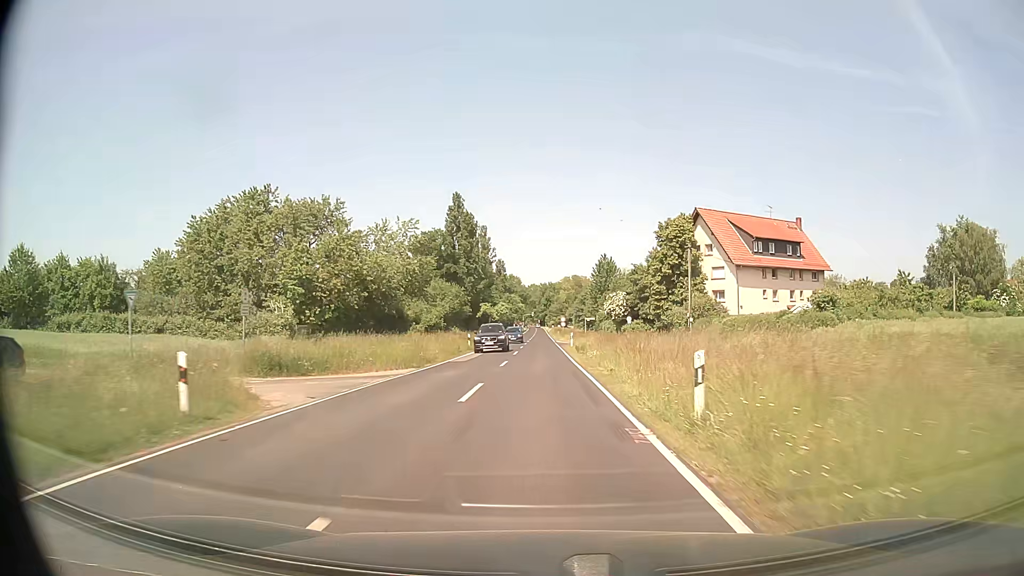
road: secondary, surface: asphalt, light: Day
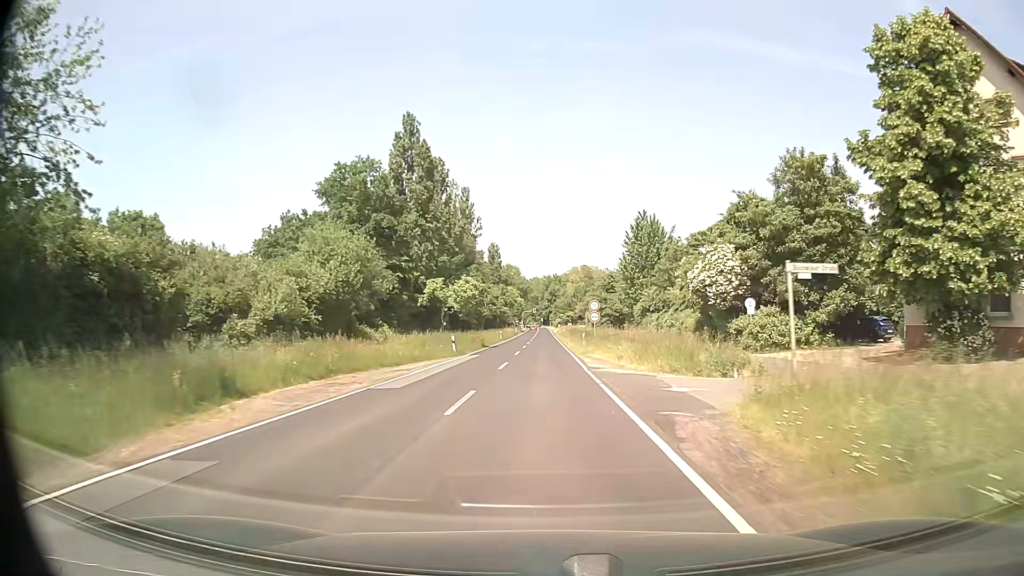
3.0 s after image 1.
(-0.3, +50.4) m; -1°
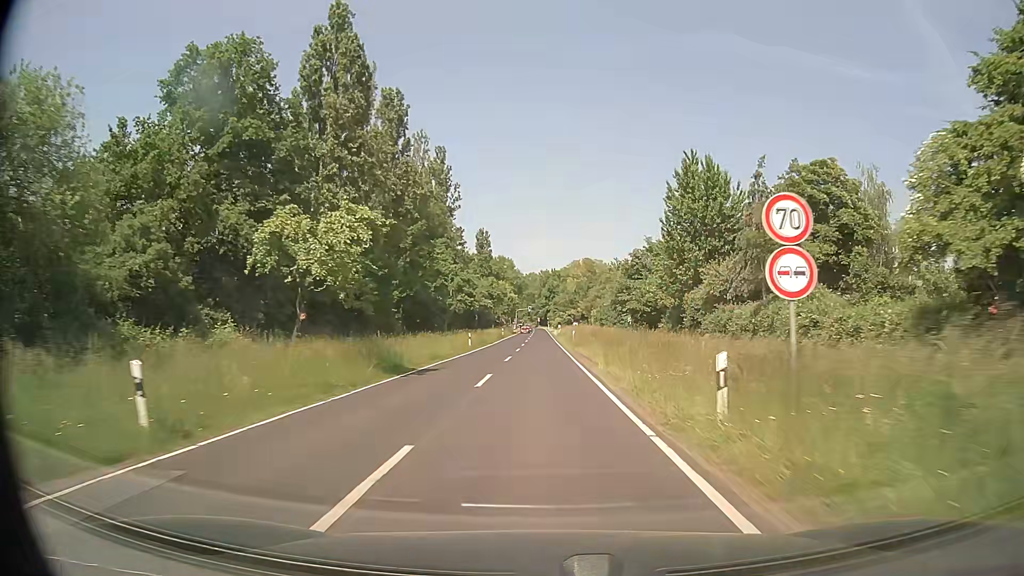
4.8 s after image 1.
(+0.1, +30.8) m; 0°
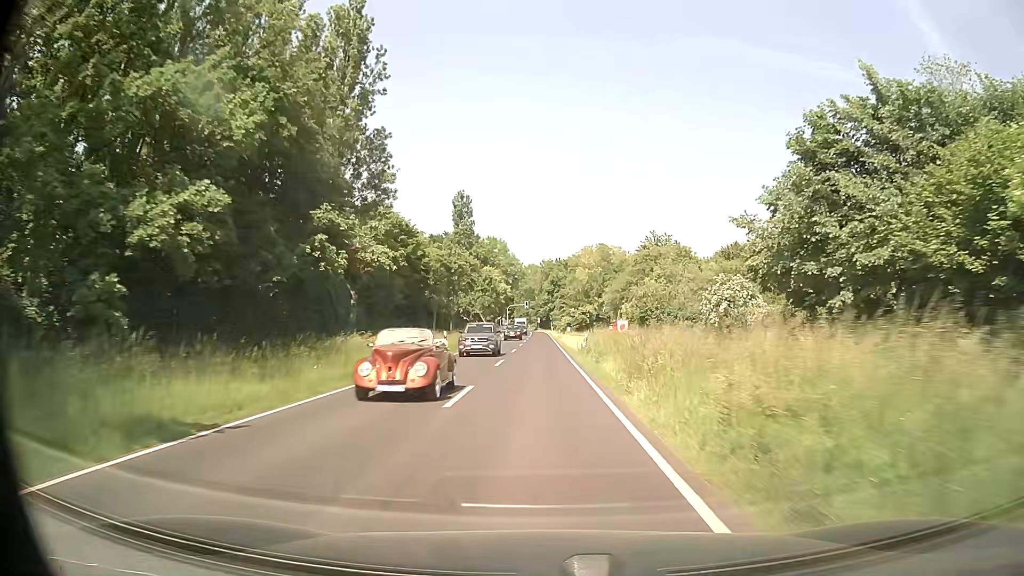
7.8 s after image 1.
(0.0, +52.2) m; 0°
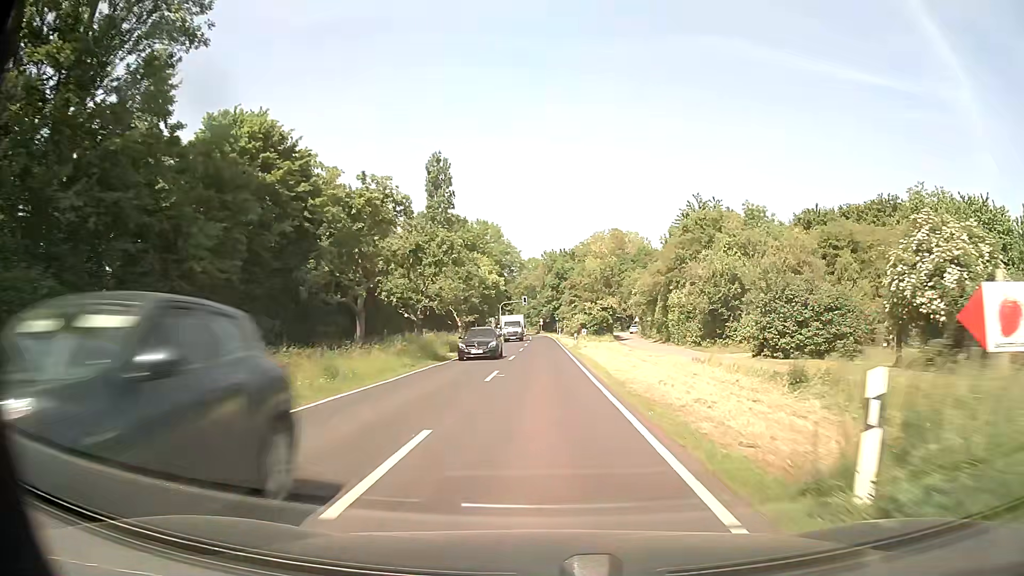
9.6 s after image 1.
(+0.1, +31.6) m; 0°
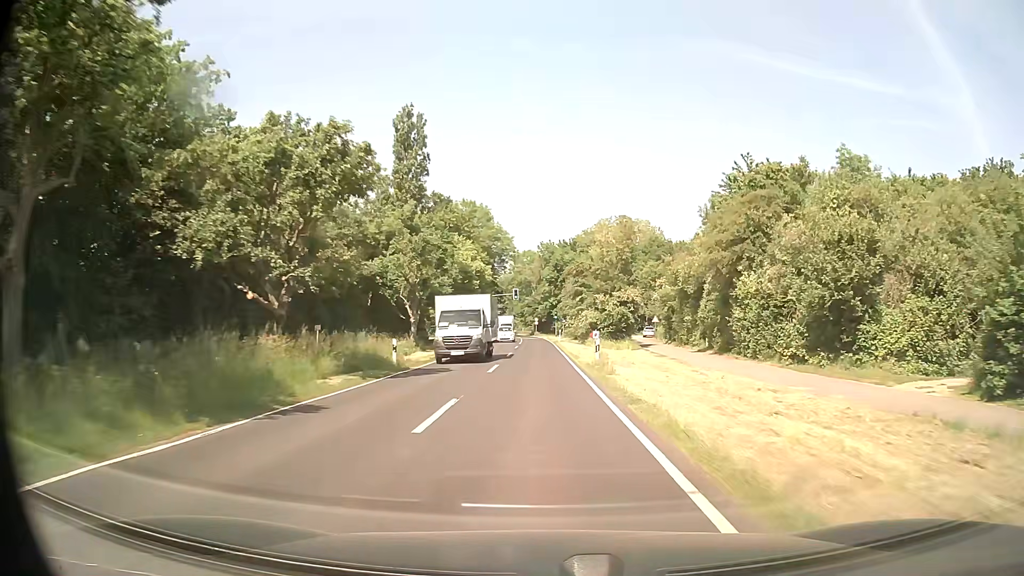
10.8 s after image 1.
(0.0, +21.2) m; +1°
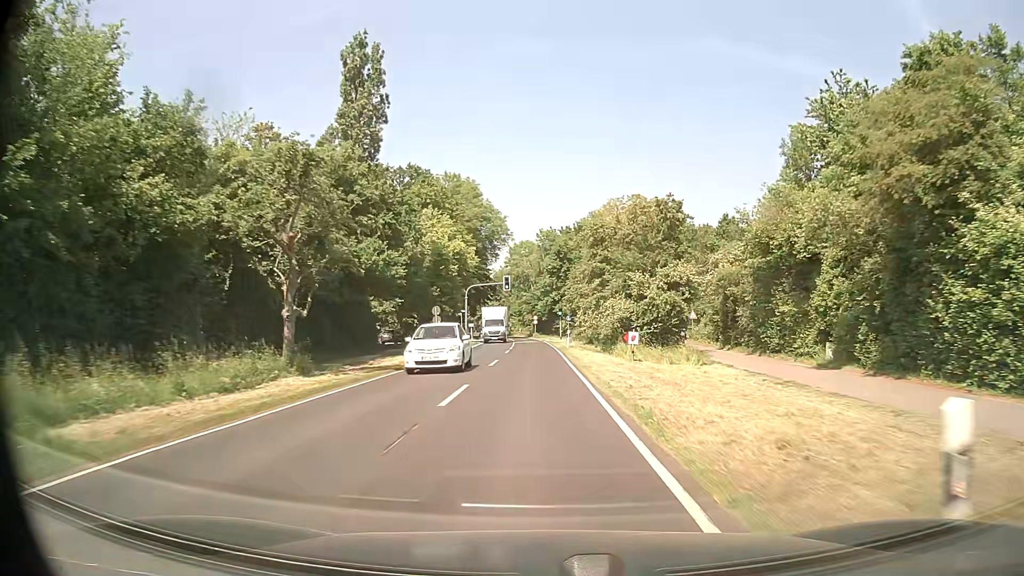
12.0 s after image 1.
(-0.1, +21.2) m; 0°
